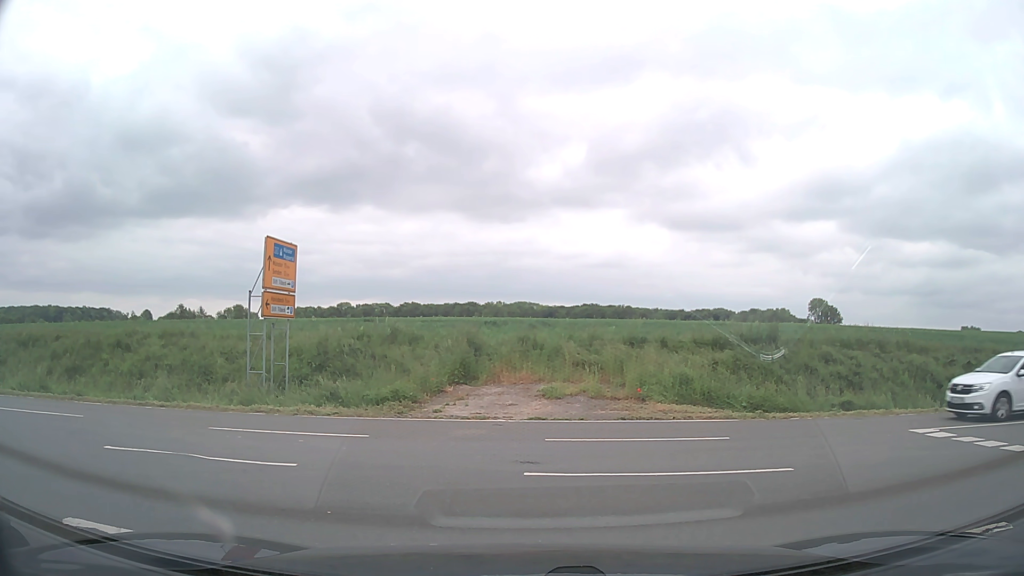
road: secondary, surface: asphalt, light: Day
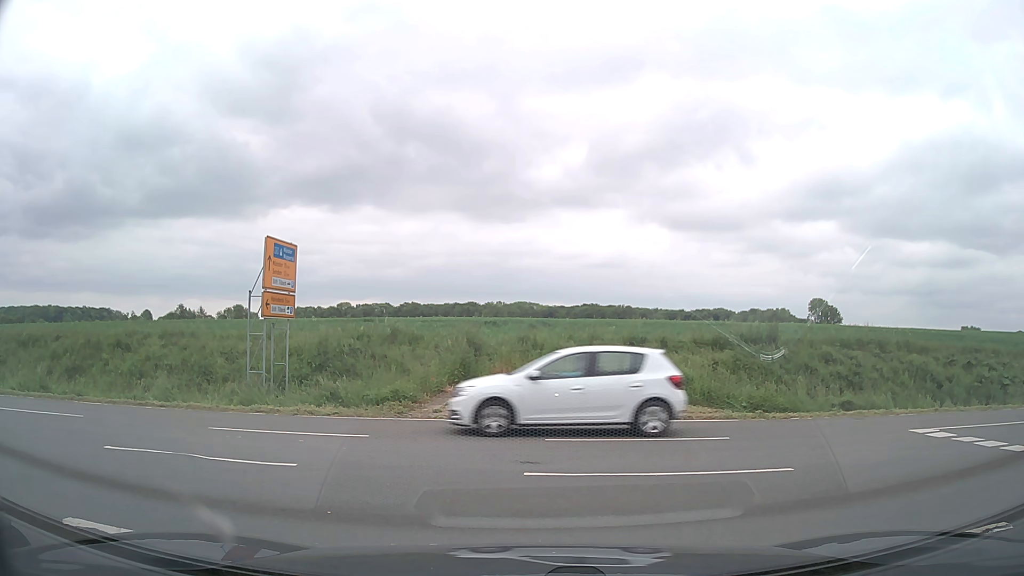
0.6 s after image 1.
(0.0, 0.0) m; 0°
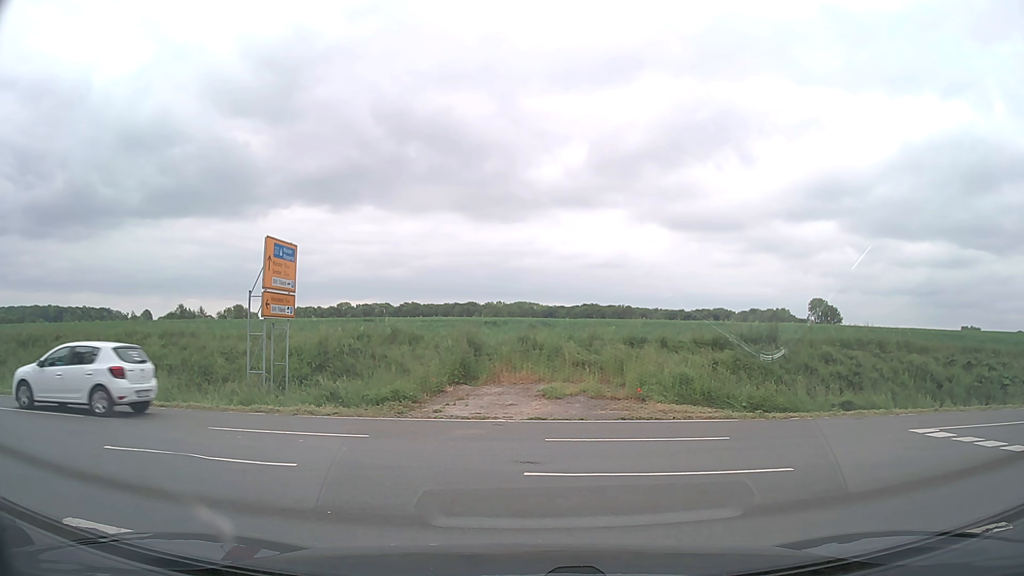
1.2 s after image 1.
(0.0, 0.0) m; 0°
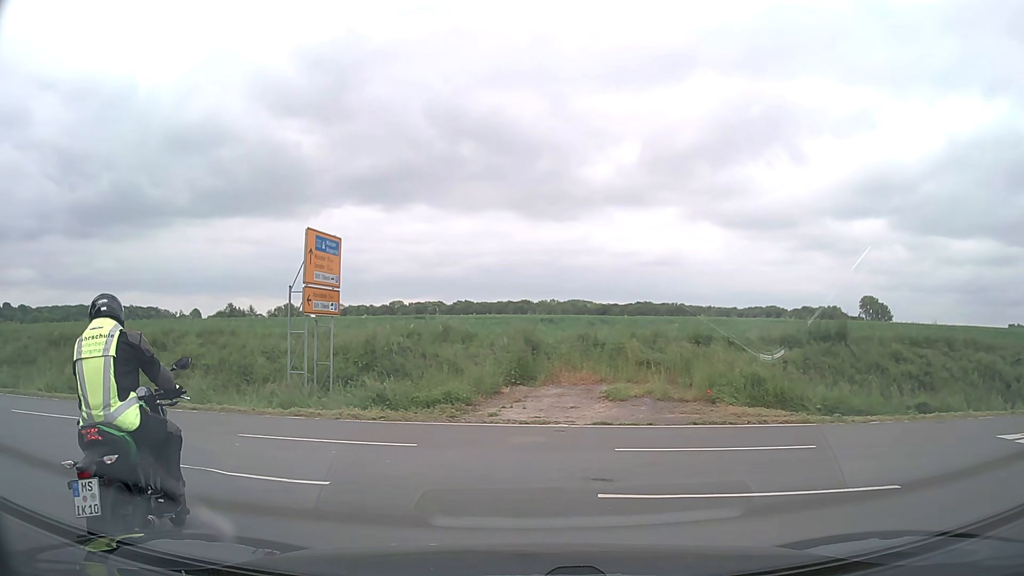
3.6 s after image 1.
(0.0, +1.3) m; -4°
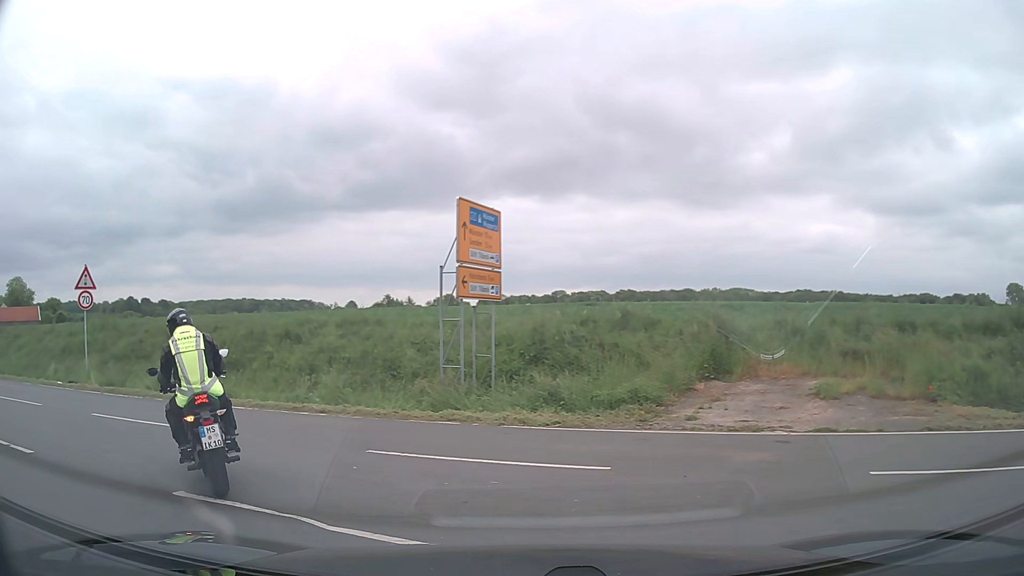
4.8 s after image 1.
(-0.4, +2.8) m; -17°
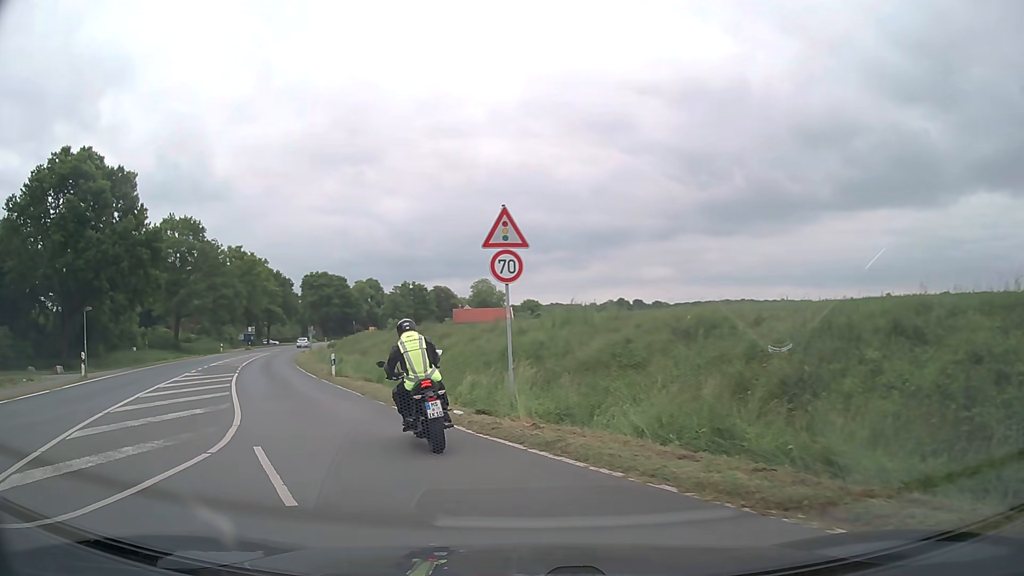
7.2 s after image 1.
(-4.1, +9.7) m; -41°
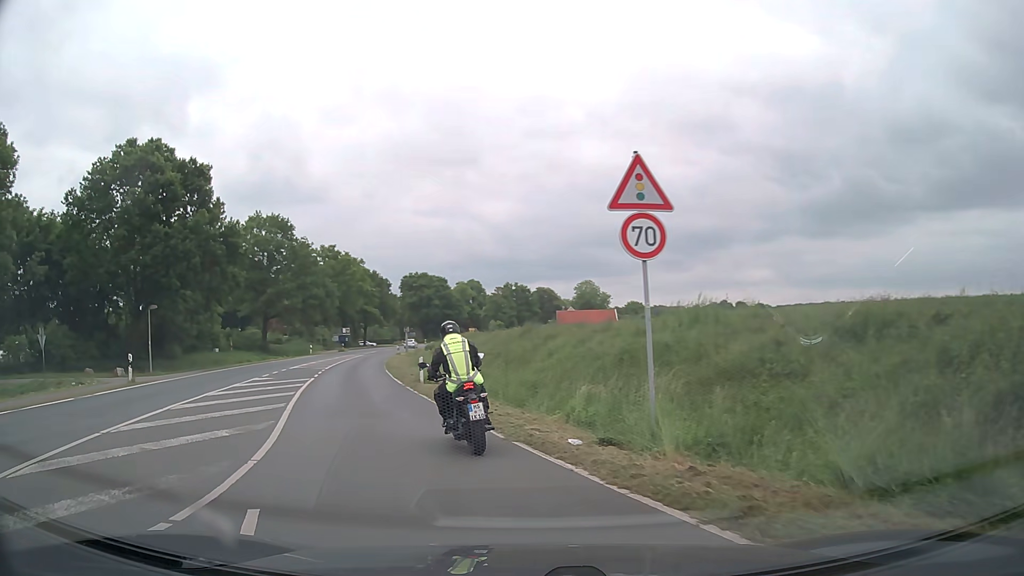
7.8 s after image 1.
(-0.2, +3.6) m; -8°
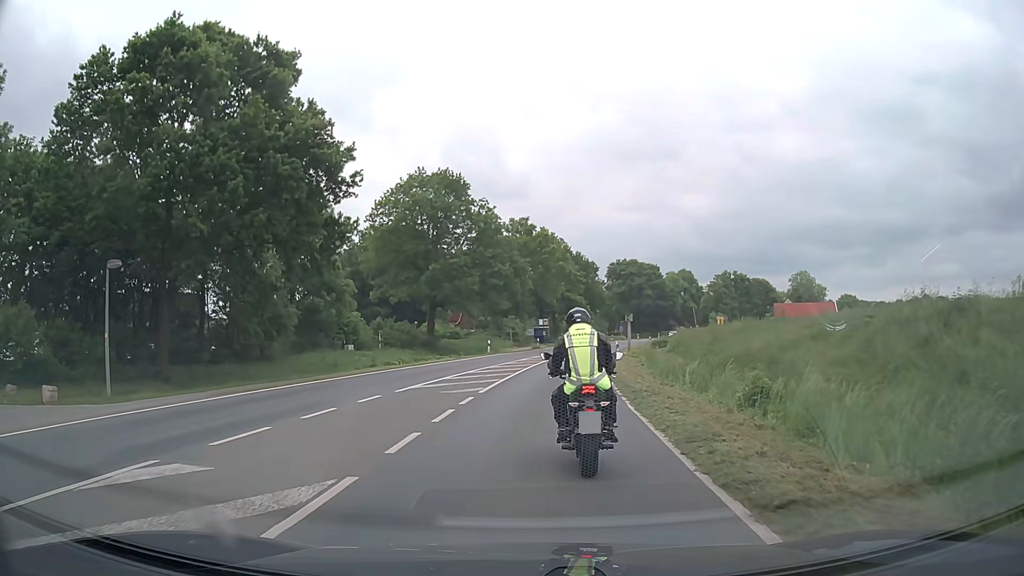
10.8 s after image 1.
(-4.8, +21.7) m; -17°
(0, +10) (+1, +20) (+1, +30) (+3, +40) (+4, +50) (+6, +60) (+8, +69) (+10, +79) (+13, +89) (+16, +98) m
